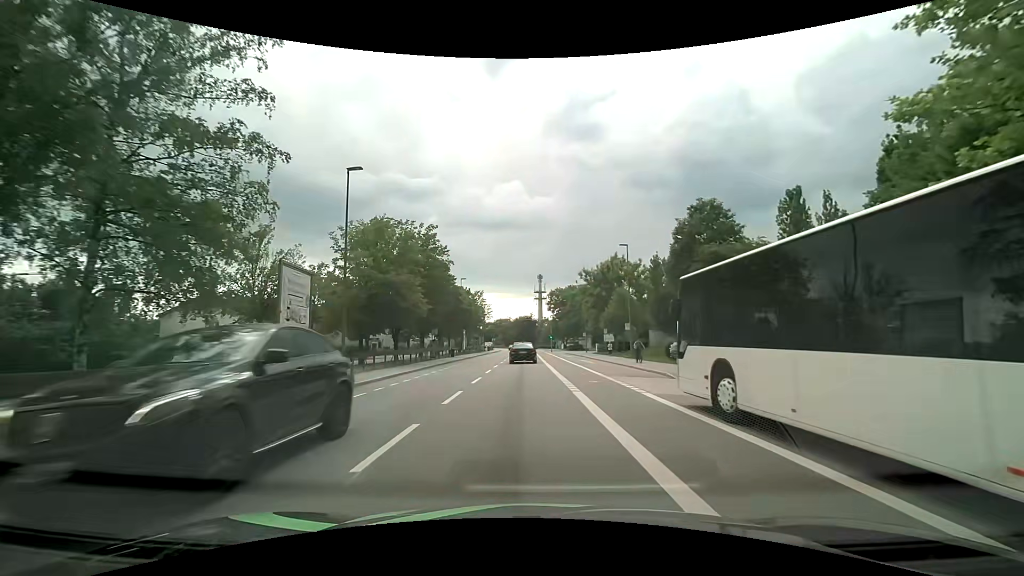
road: tertiary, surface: asphalt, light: Day
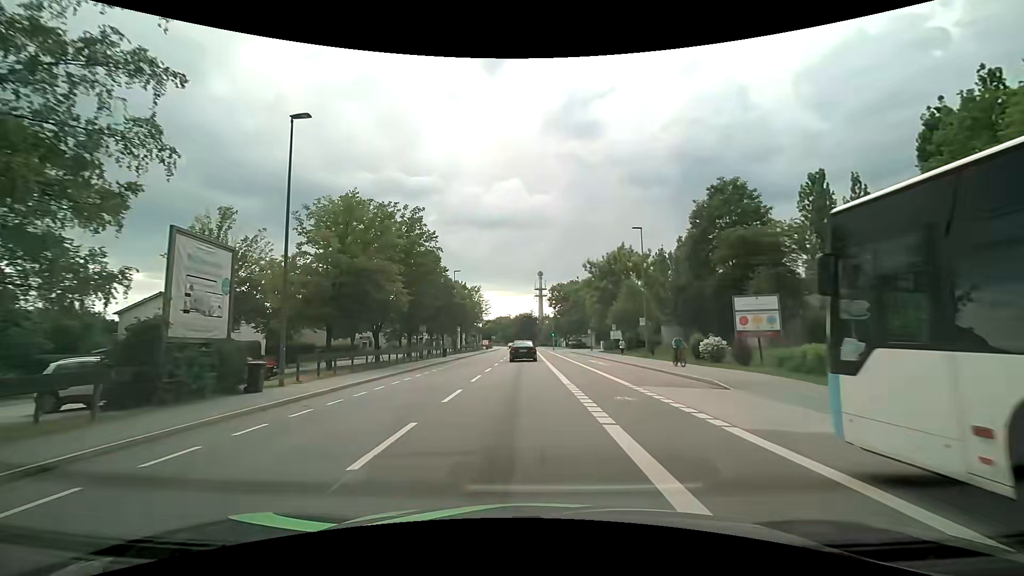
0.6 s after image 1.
(0.0, +5.9) m; -1°
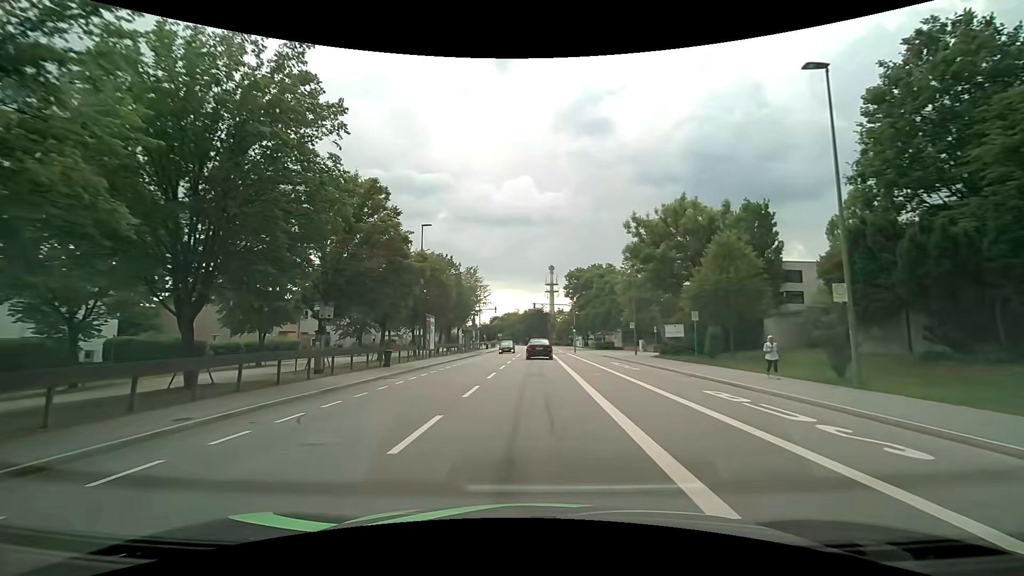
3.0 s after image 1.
(-0.2, +23.6) m; -1°
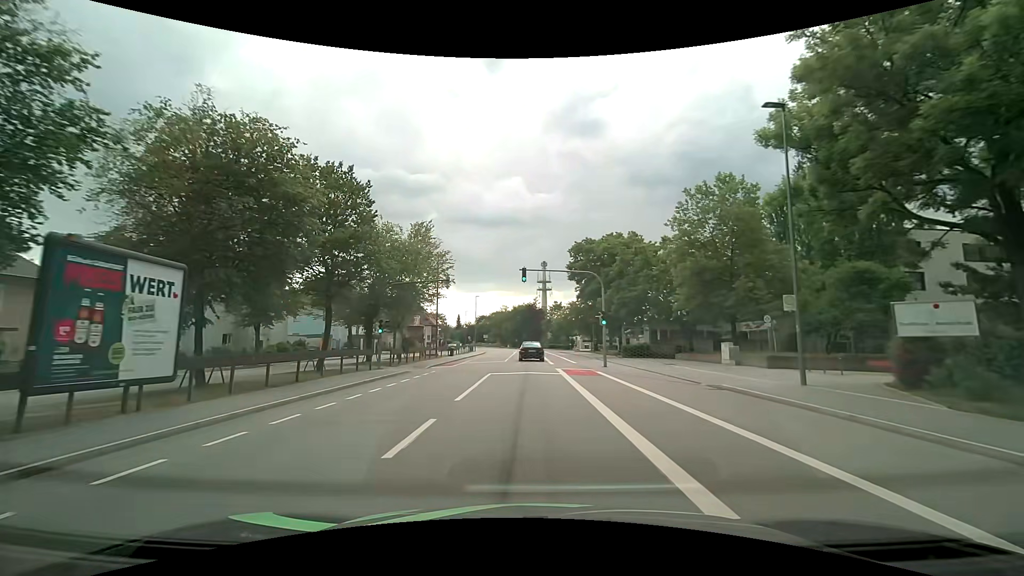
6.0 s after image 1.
(+0.3, +30.2) m; +1°
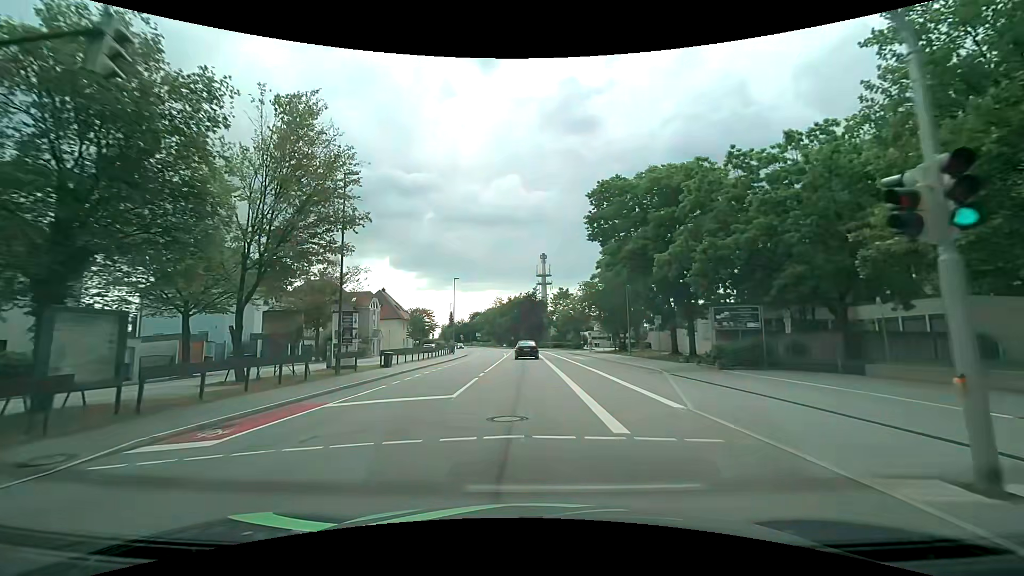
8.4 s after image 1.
(+0.1, +25.1) m; 0°
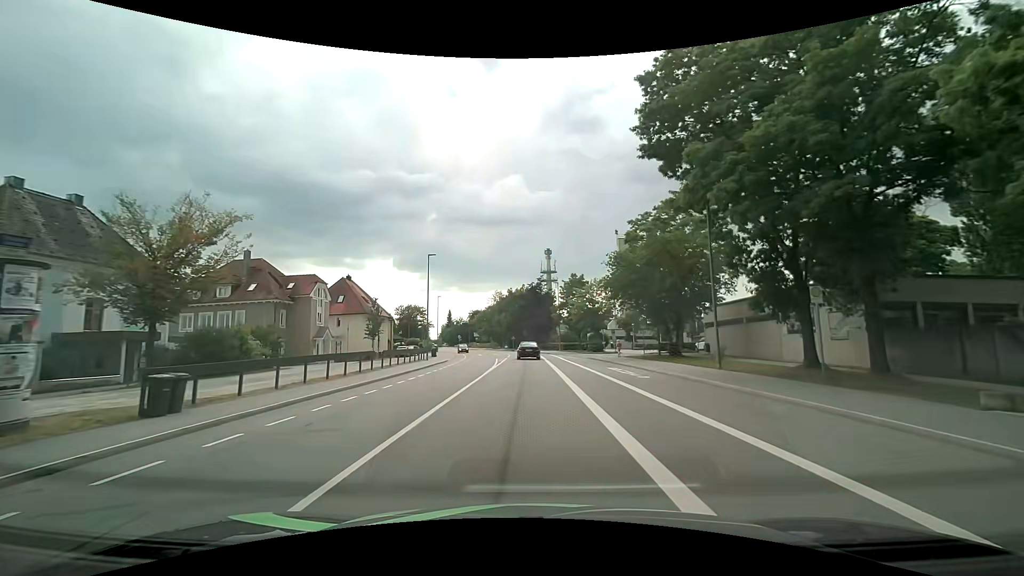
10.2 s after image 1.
(+0.1, +19.4) m; 0°
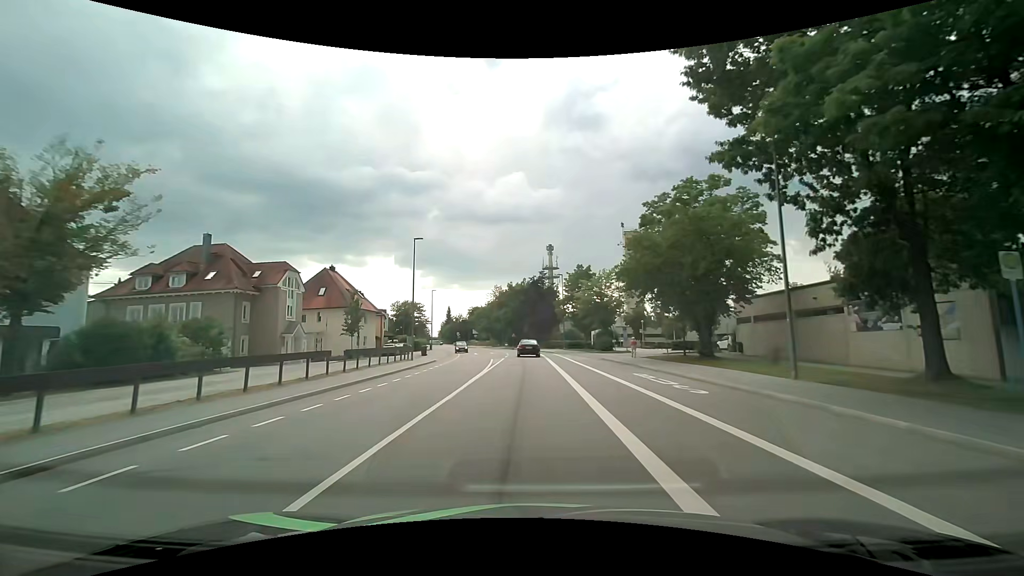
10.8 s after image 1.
(0.0, +6.6) m; 0°
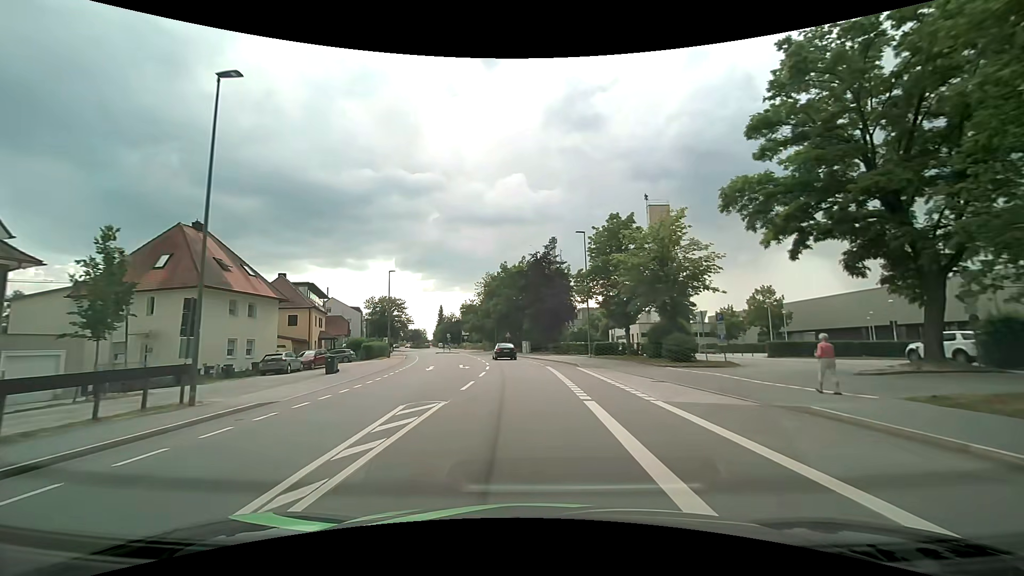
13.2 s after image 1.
(-0.1, +27.1) m; 0°
(0, +10) (0, +20) (-1, +30) (-1, +40) (-3, +50) (-5, +60) (-7, +69) (-9, +79) (-12, +89) (-14, +99) m
